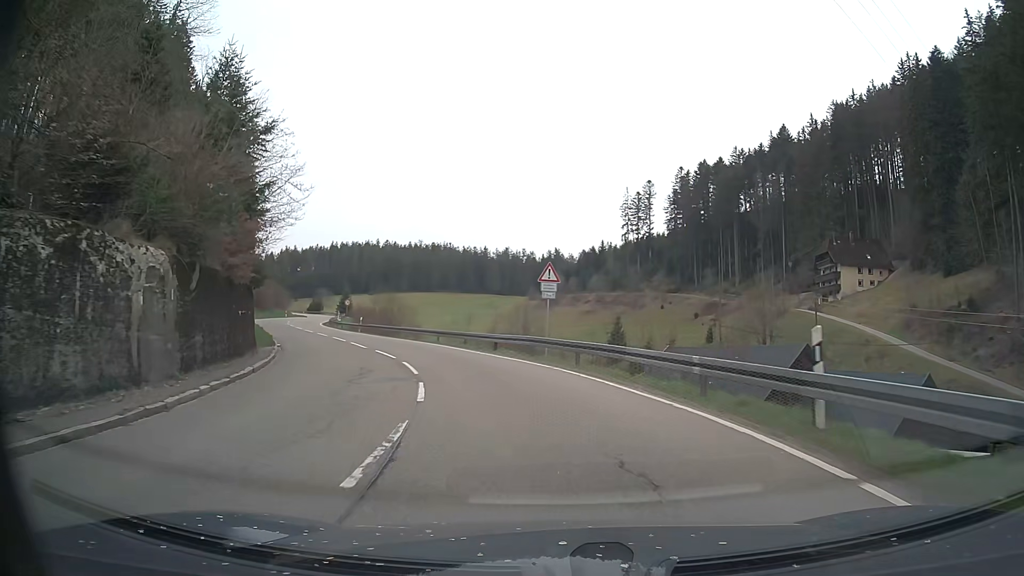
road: secondary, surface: asphalt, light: Day
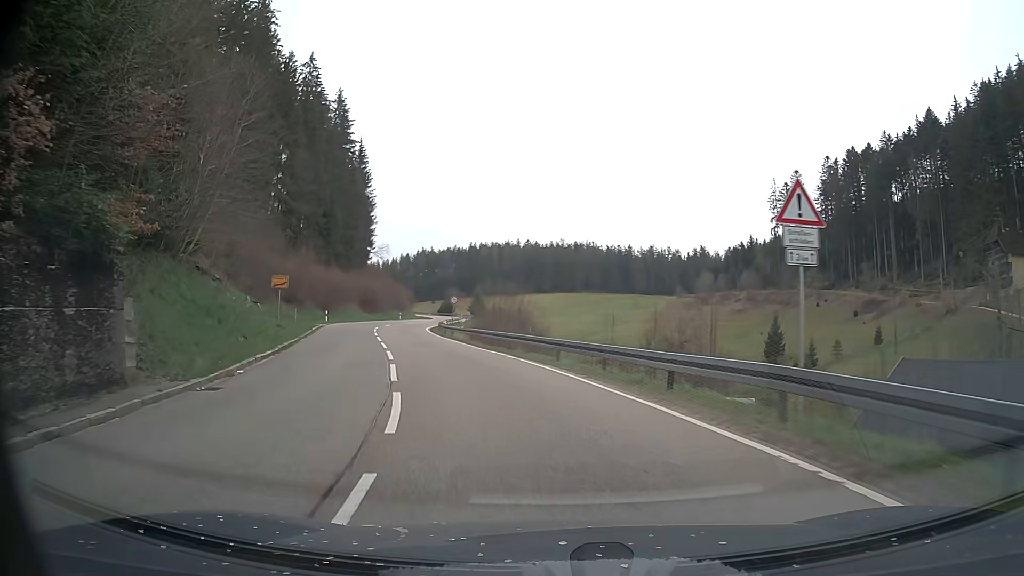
(-1.5, +14.9) m; -12°
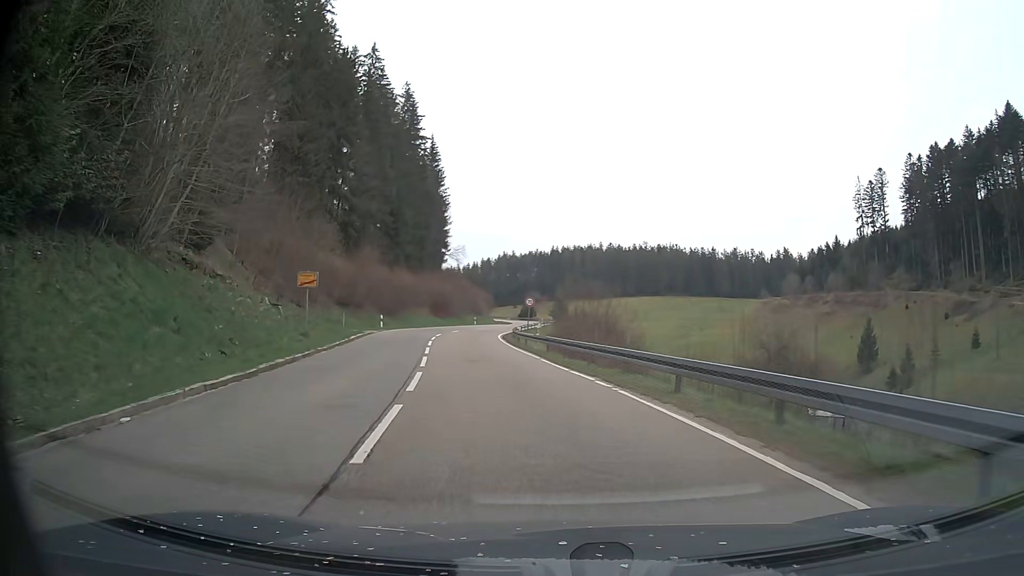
(-0.4, +7.5) m; -7°
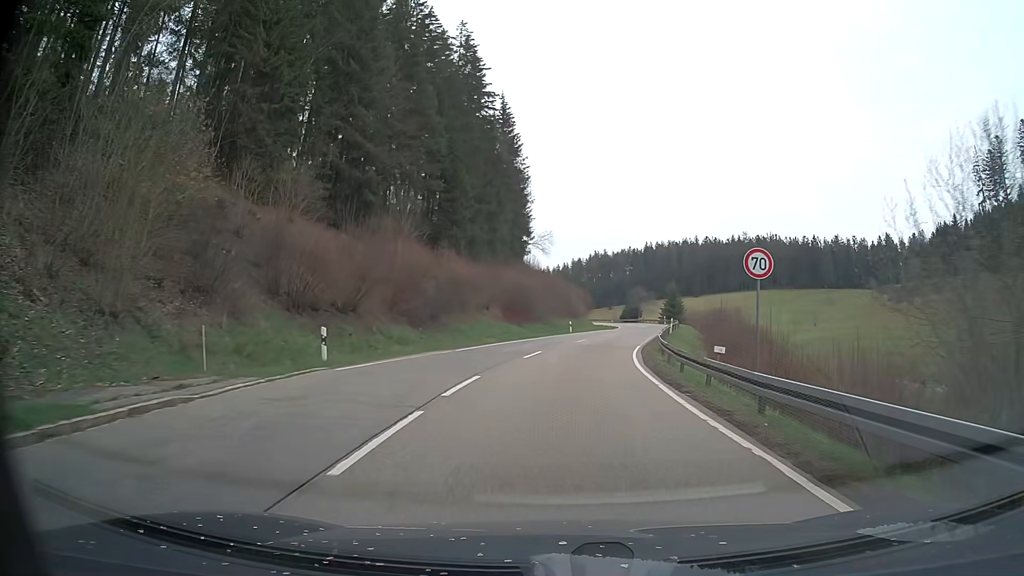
(-3.9, +30.0) m; -8°
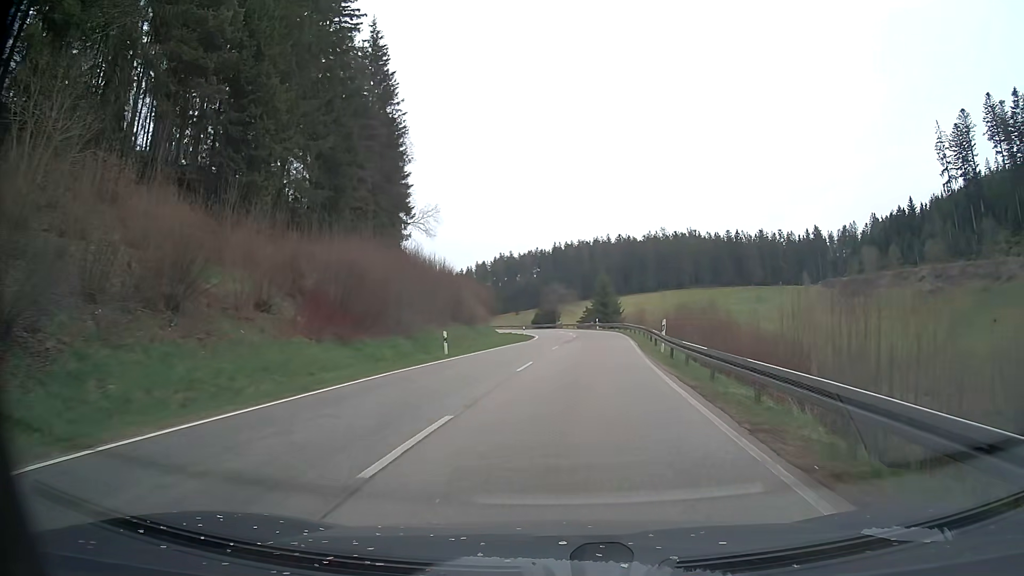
(+1.8, +31.8) m; +7°
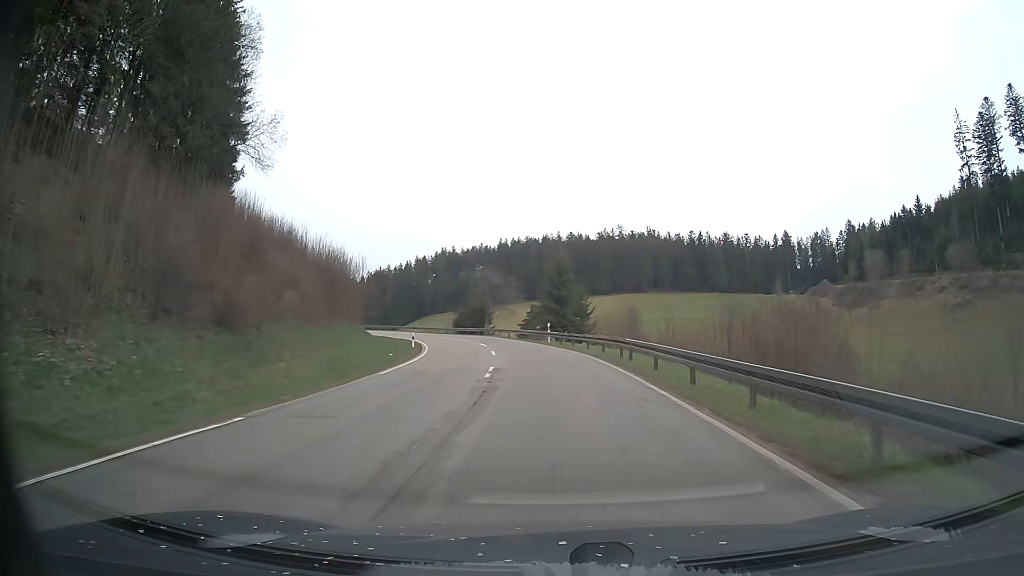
(+2.0, +37.0) m; +5°
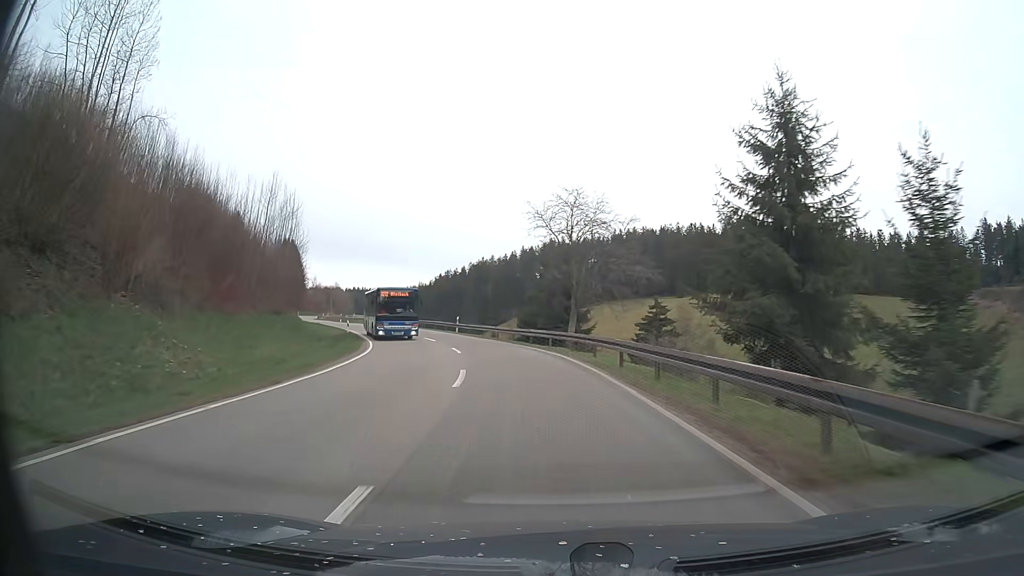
(-2.4, +41.5) m; -9°
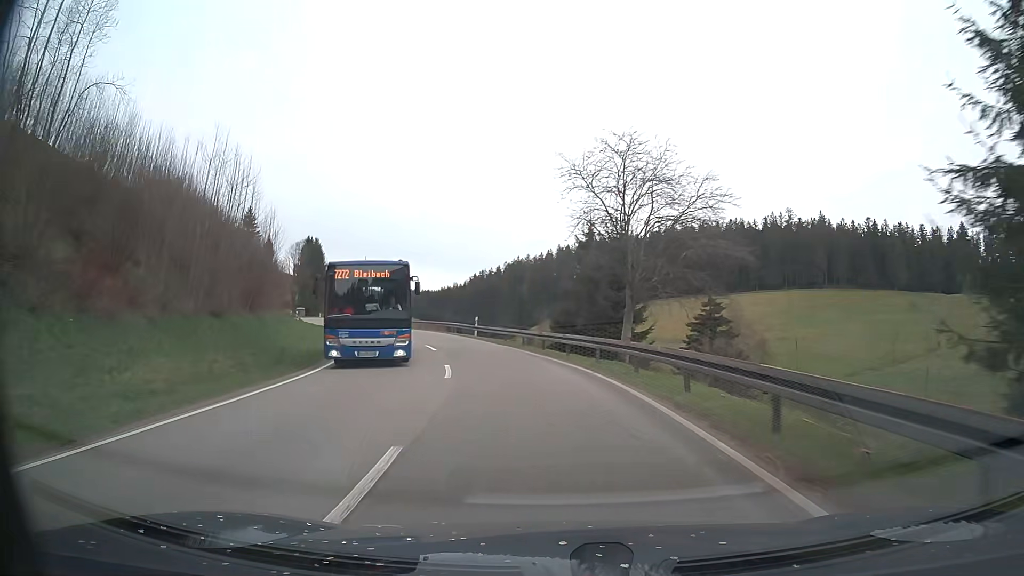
(-0.2, +10.6) m; -3°
